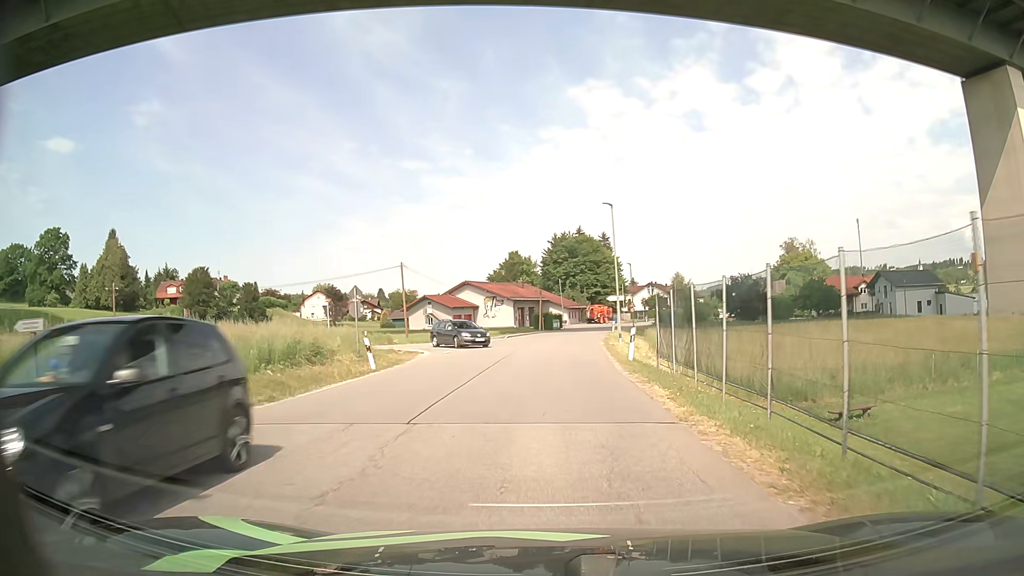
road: unclassified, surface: asphalt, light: Day
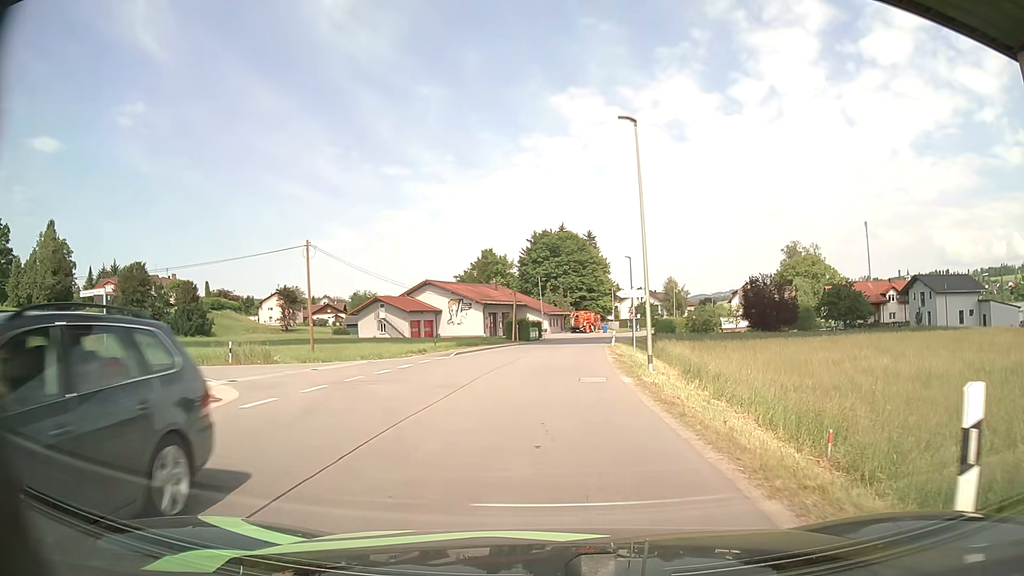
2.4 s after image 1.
(+0.2, +18.8) m; +1°
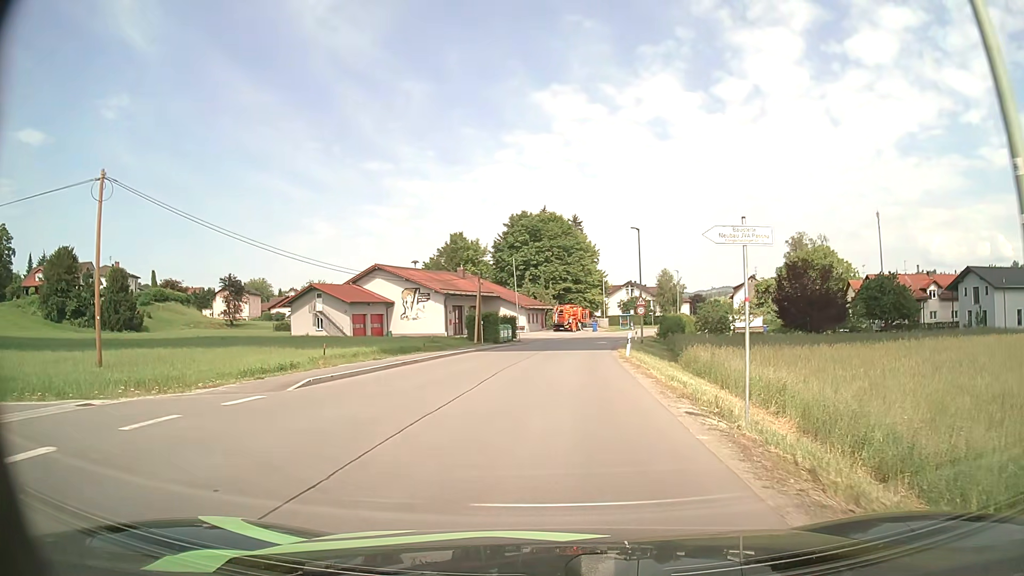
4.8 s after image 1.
(+0.3, +18.5) m; +2°
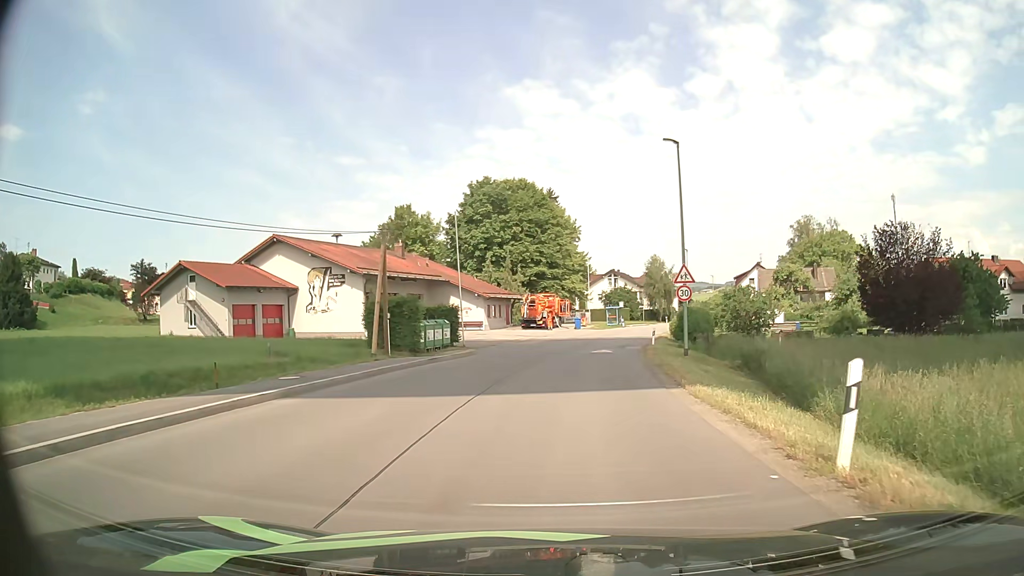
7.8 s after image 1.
(+0.4, +22.7) m; +3°
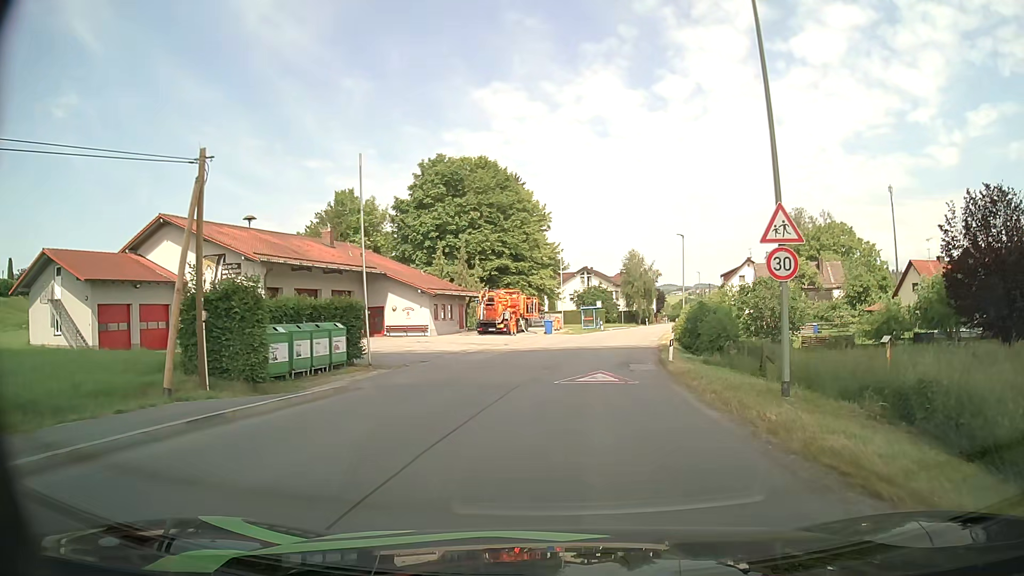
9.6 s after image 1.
(+0.2, +13.5) m; +2°
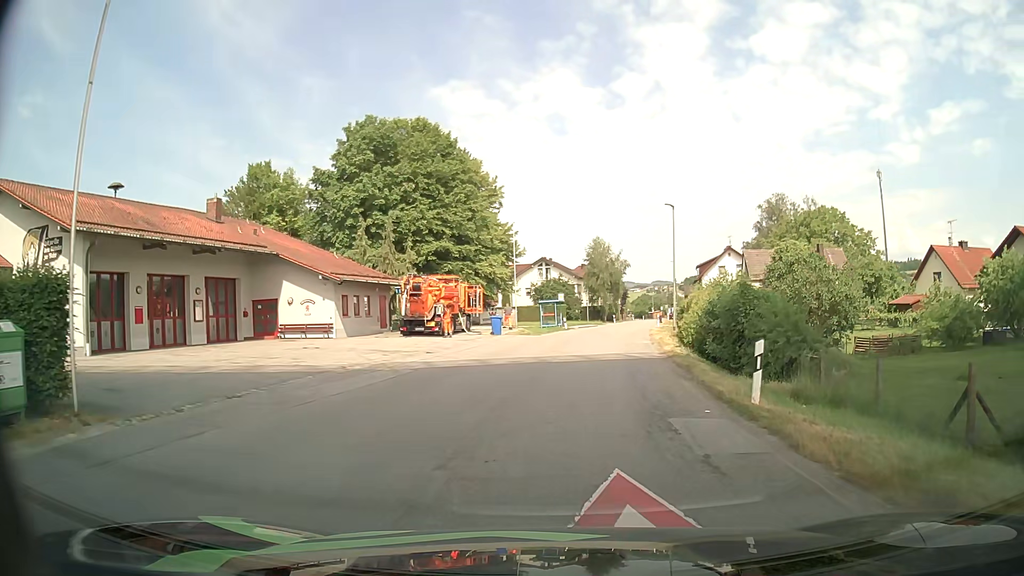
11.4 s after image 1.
(+0.4, +13.5) m; +4°
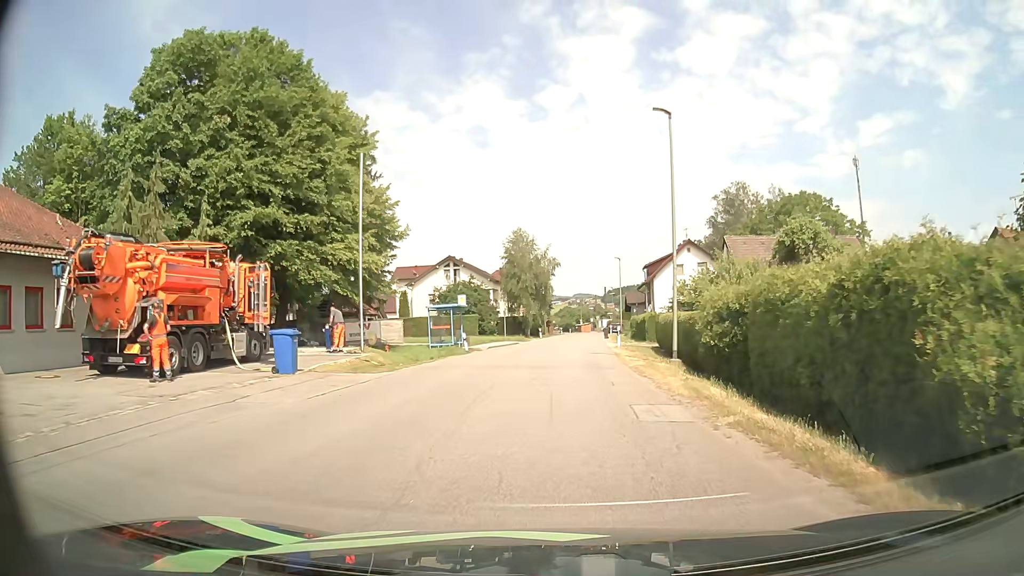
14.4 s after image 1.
(+1.4, +22.2) m; +6°
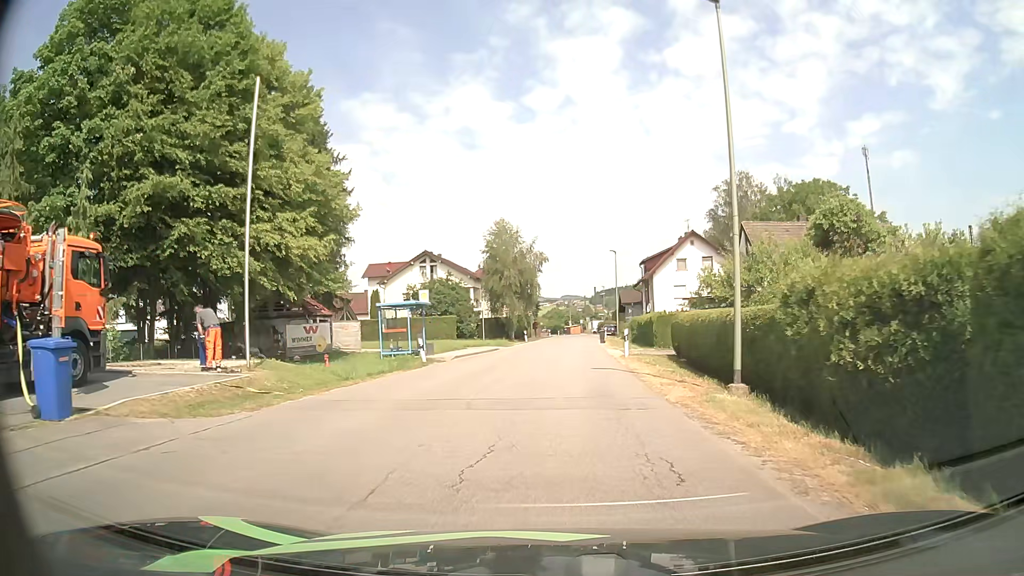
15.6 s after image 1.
(+0.2, +8.5) m; +1°
